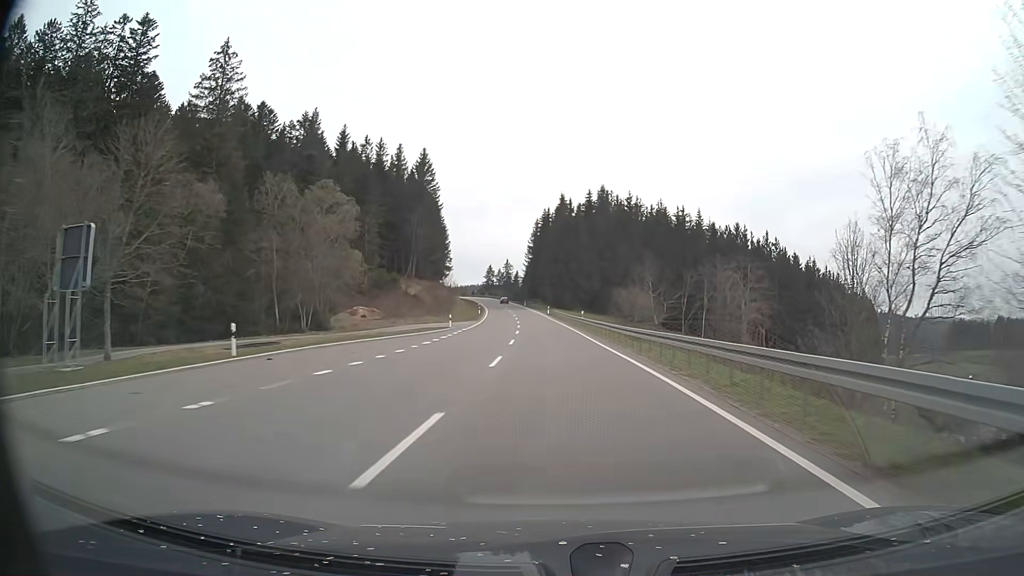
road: primary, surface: asphalt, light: Day
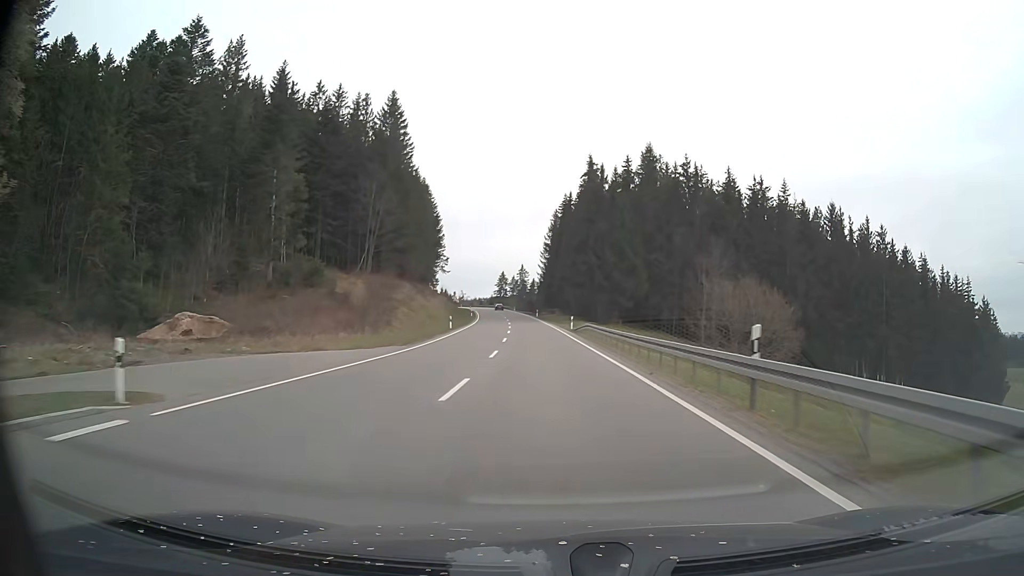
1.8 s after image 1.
(-0.6, +42.5) m; -2°
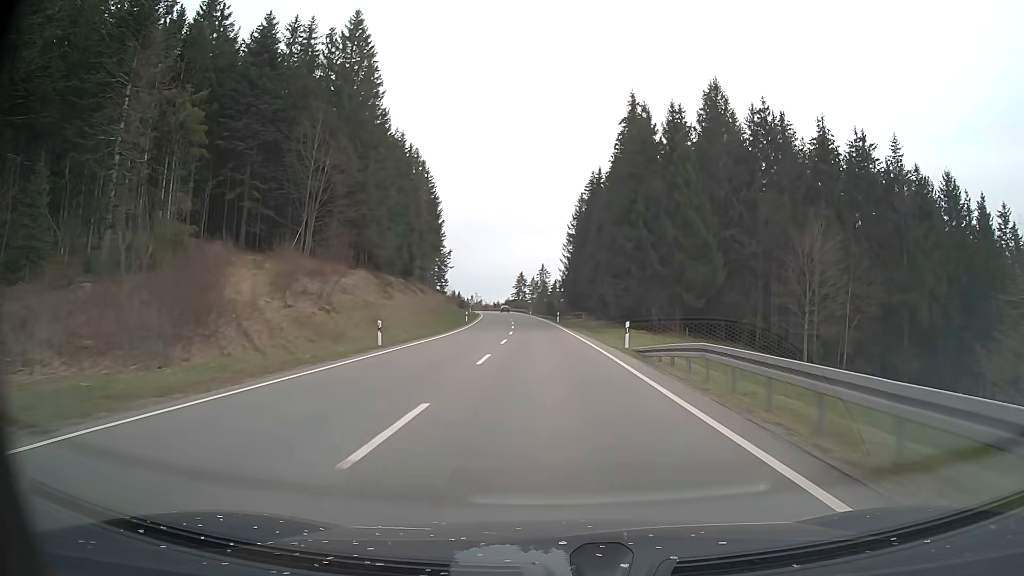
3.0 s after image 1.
(-0.4, +28.8) m; -2°
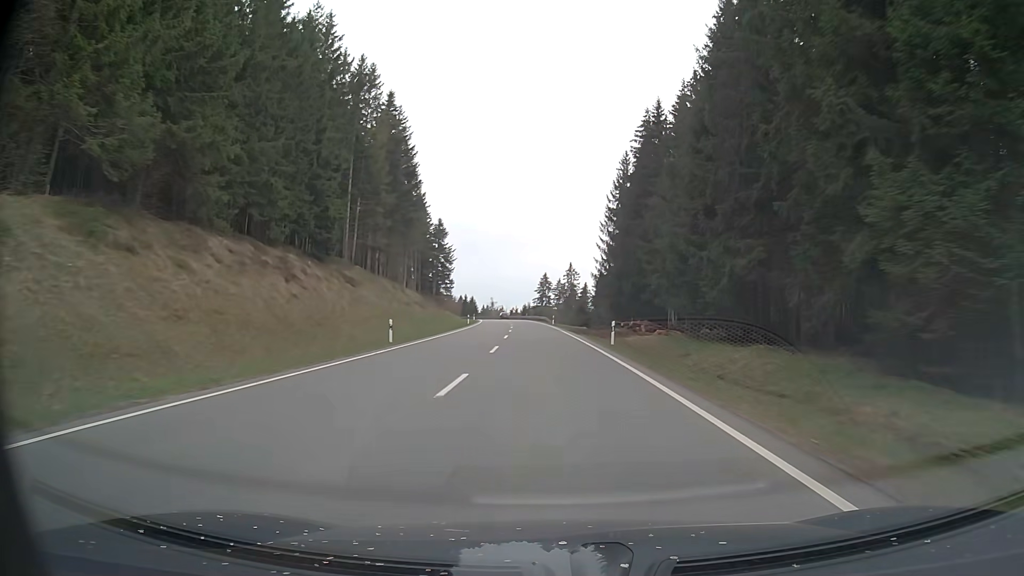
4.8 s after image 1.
(-0.9, +43.0) m; -2°
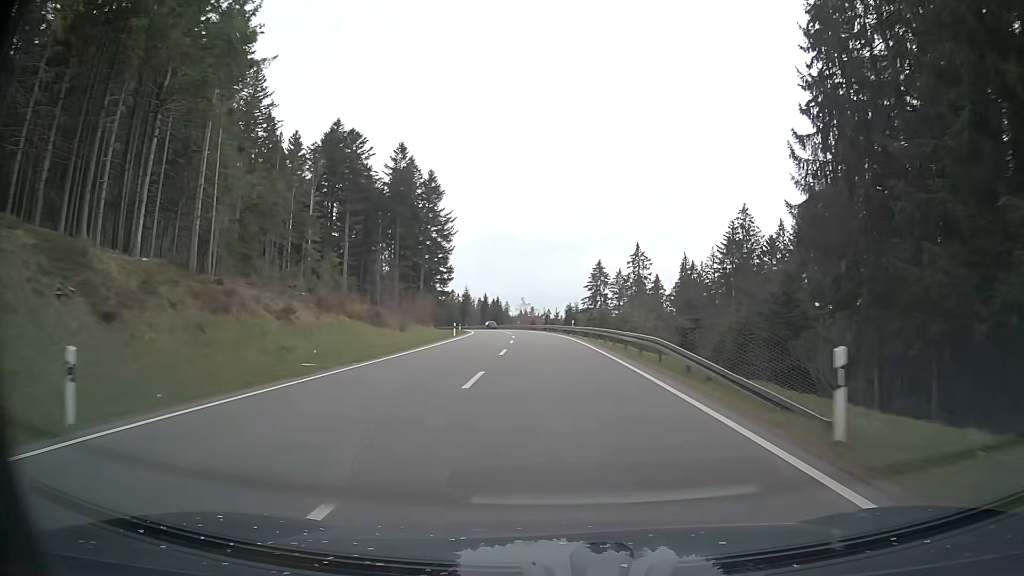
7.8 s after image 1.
(-2.7, +70.5) m; -3°
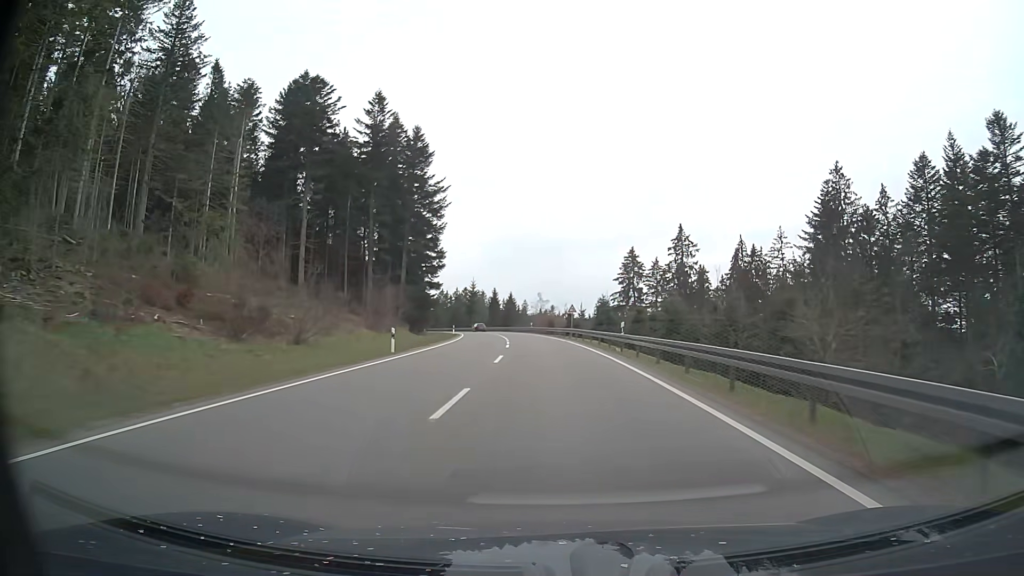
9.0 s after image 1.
(-0.6, +27.6) m; -2°
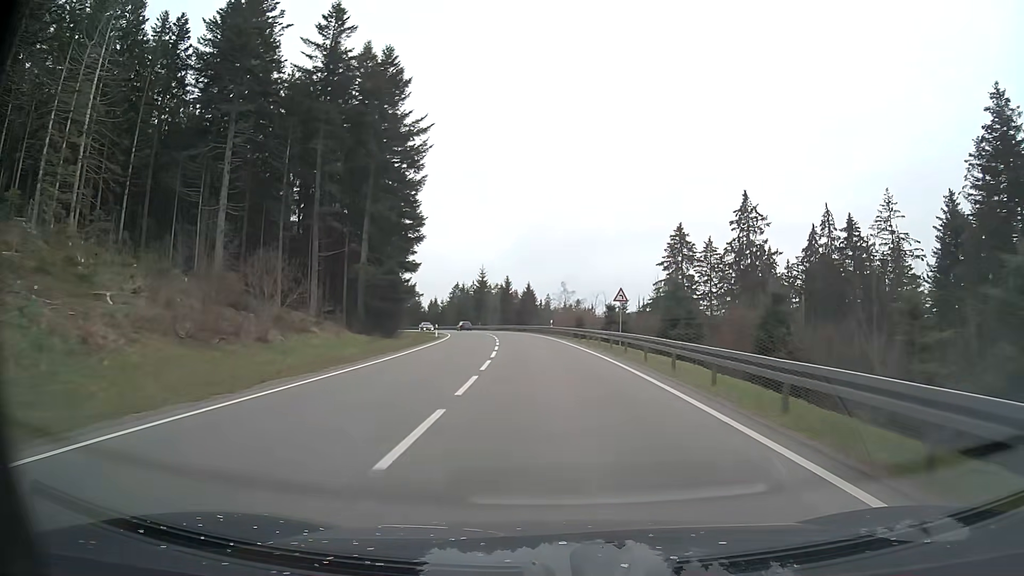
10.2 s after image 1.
(-0.4, +27.1) m; -2°
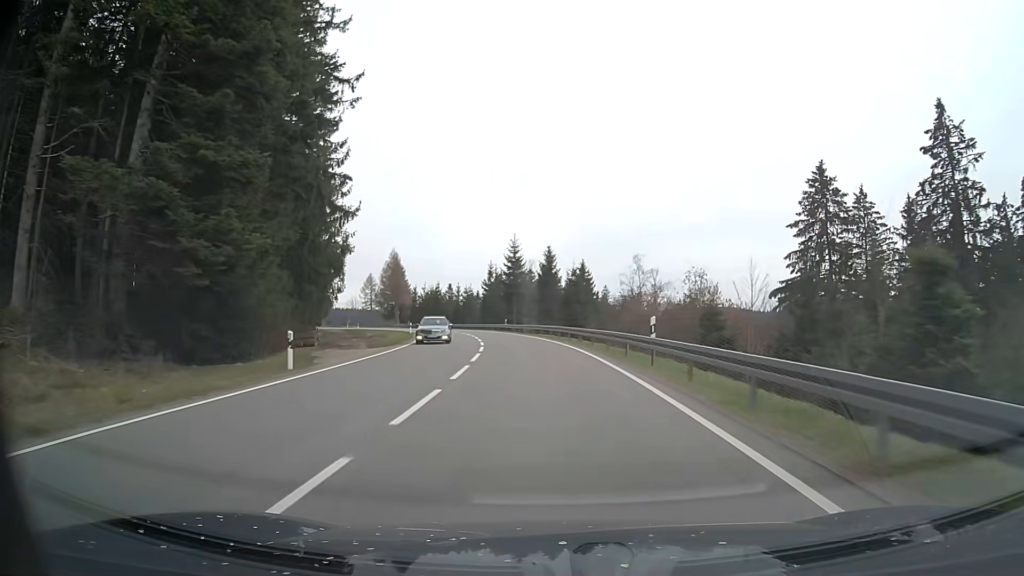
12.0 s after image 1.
(-1.3, +39.3) m; -5°
(0, +10) (-1, +20) (-2, +30) (-3, +40) (-4, +50) (-6, +60) (-8, +69) (-11, +79) (-14, +88) (-17, +98) m
